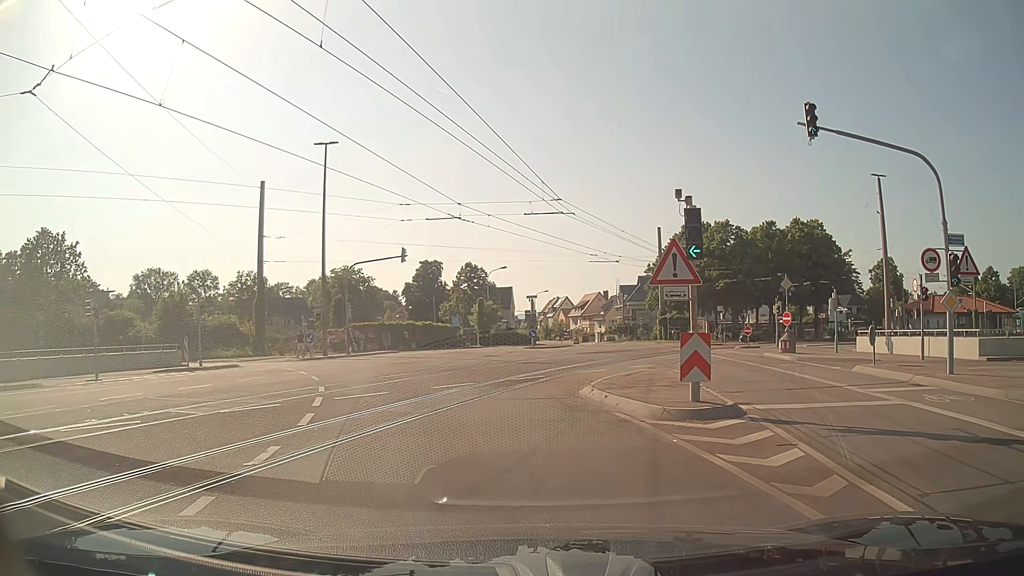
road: tertiary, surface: asphalt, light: Day
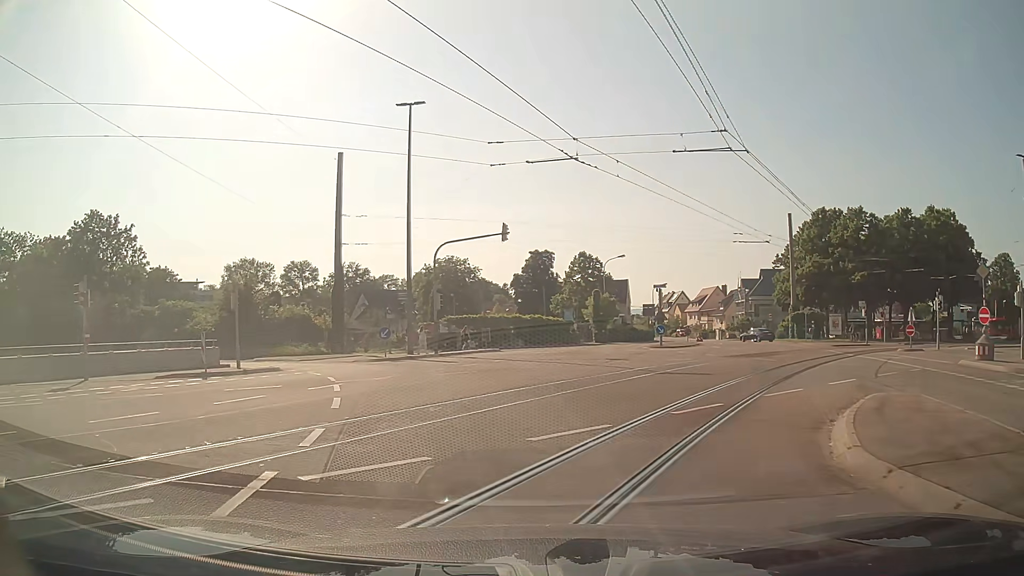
(-0.9, +8.2) m; -11°
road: tertiary_link
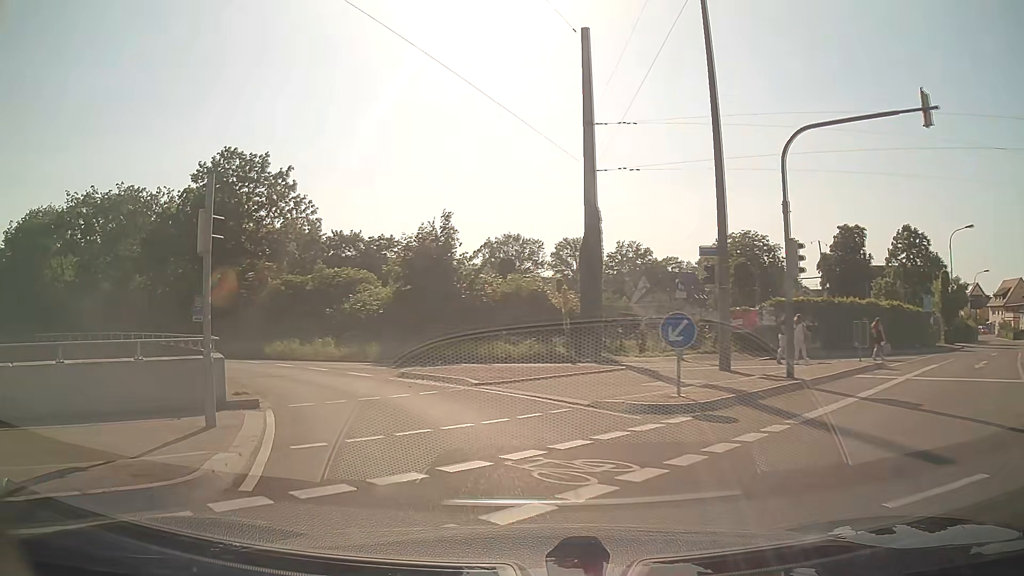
(-3.5, +19.1) m; -24°
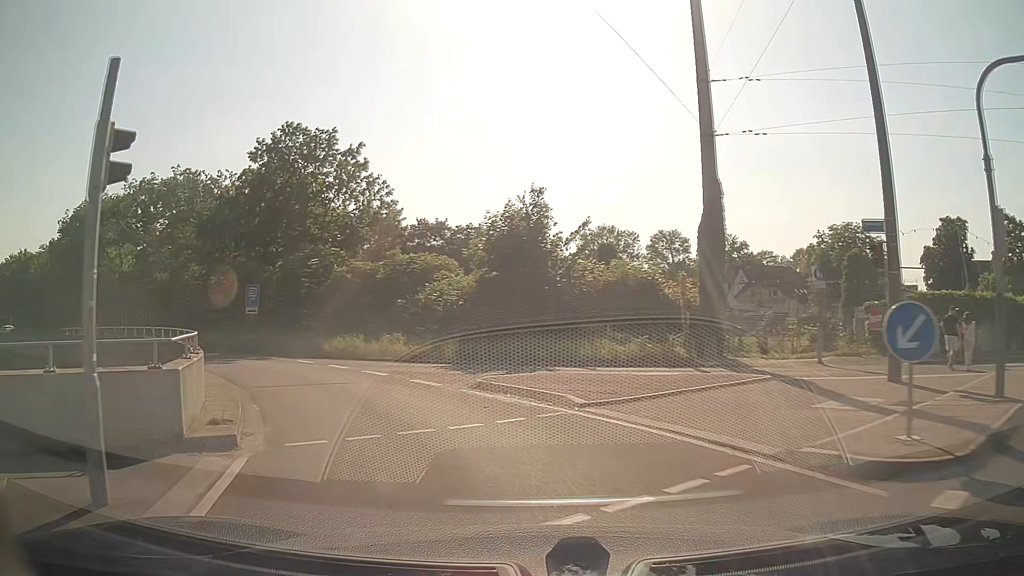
(-0.3, +4.6) m; -8°
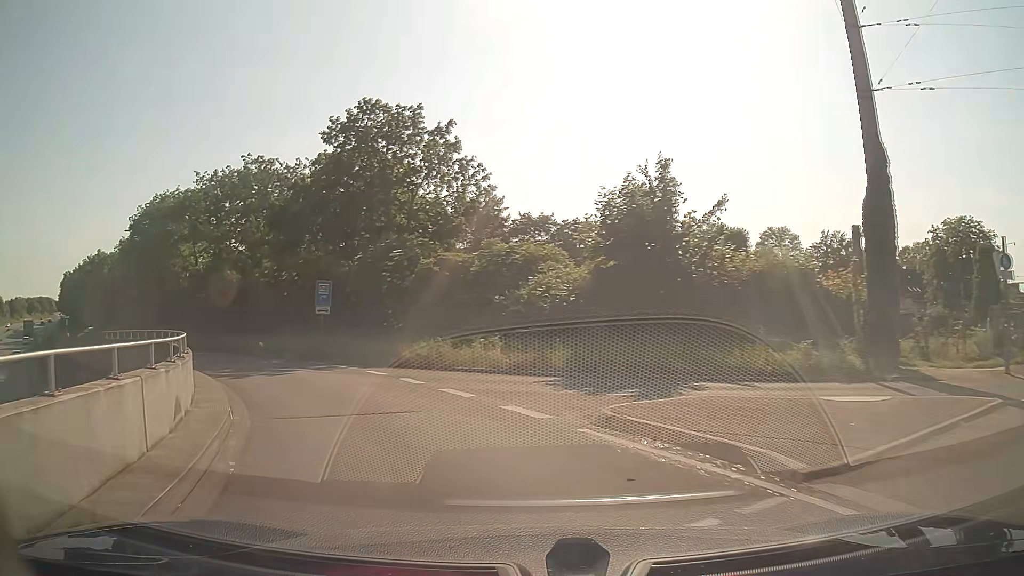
(-0.3, +4.8) m; -8°
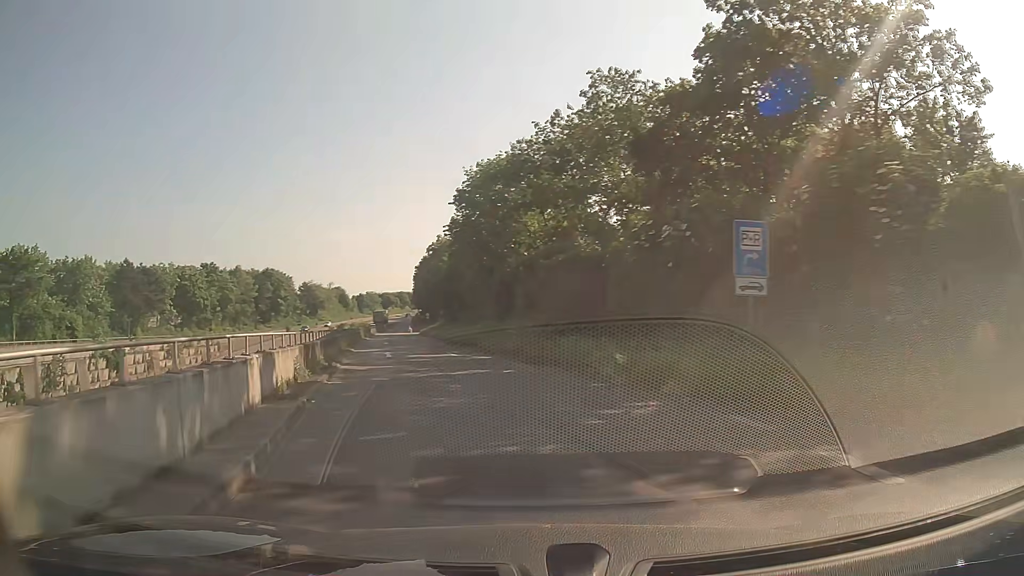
(-4.5, +14.7) m; -33°
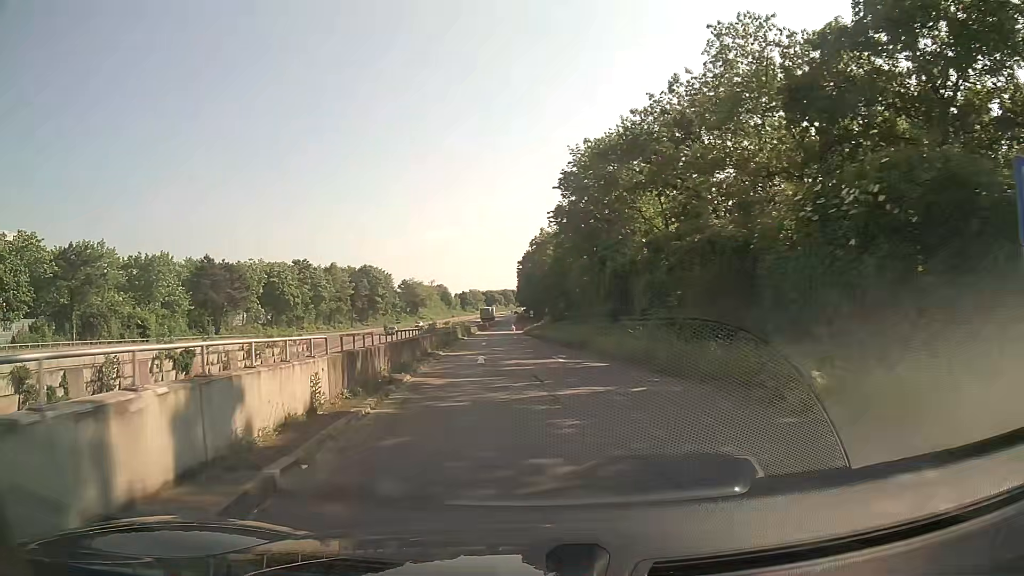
(-0.5, +5.5) m; -9°
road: trunk_link
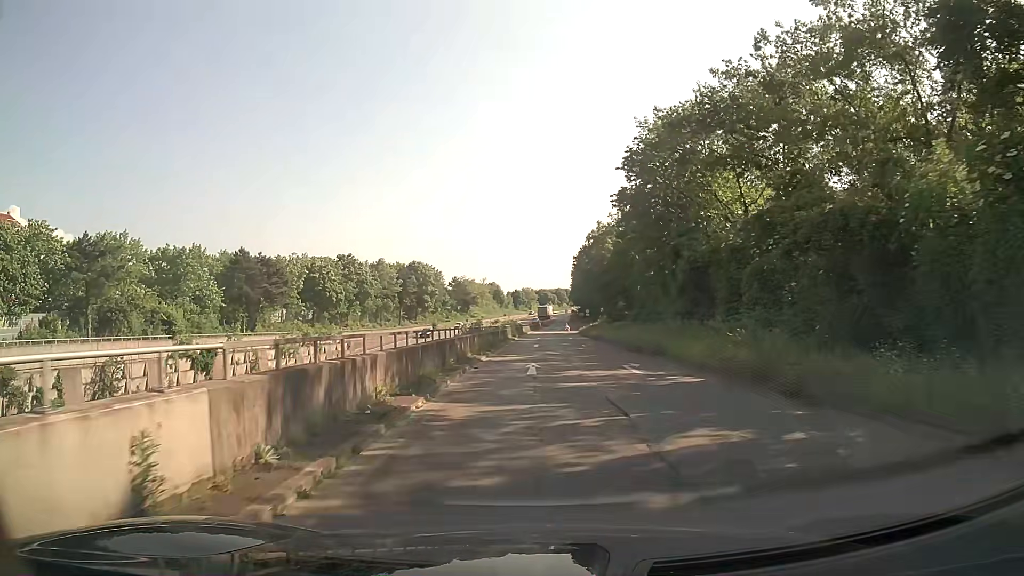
(-0.3, +5.7) m; -5°
(0, +10) (0, +20) (0, +30) (+1, +40) (+1, +50) (+1, +60) (+2, +70) (+2, +80) (+2, +90) (+3, +100) m
